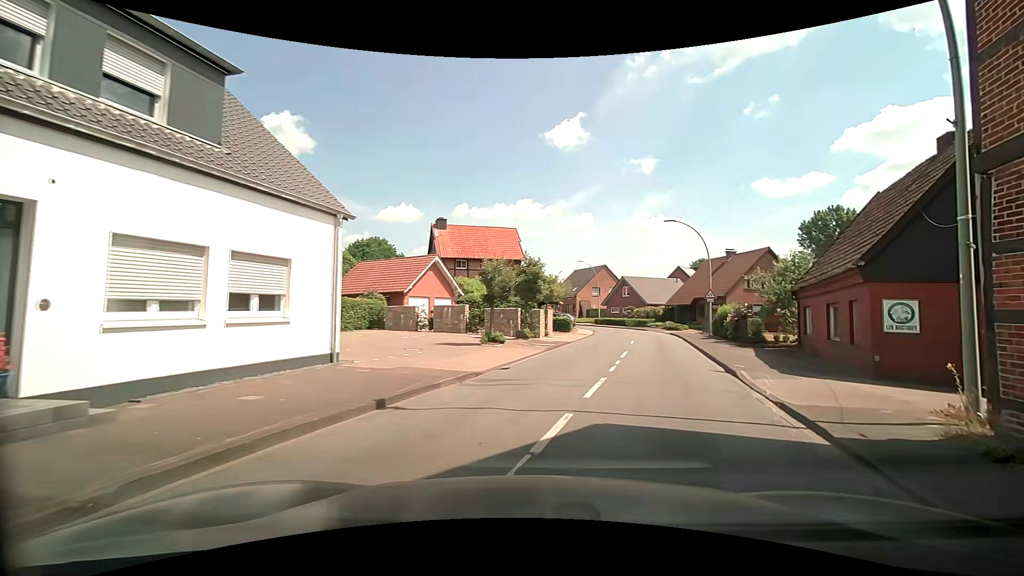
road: secondary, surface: asphalt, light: Day
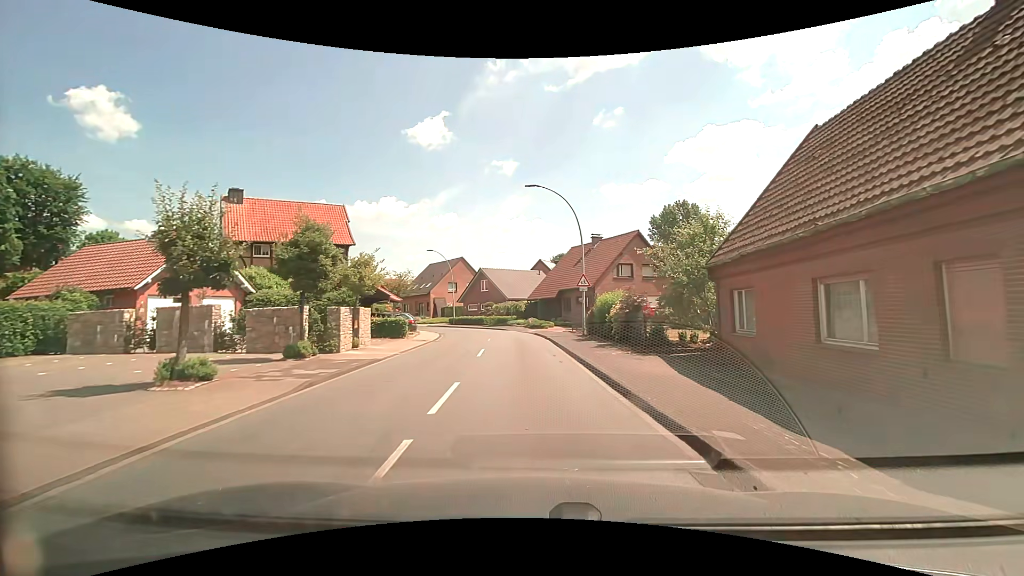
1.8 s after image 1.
(+2.3, +10.6) m; +18°
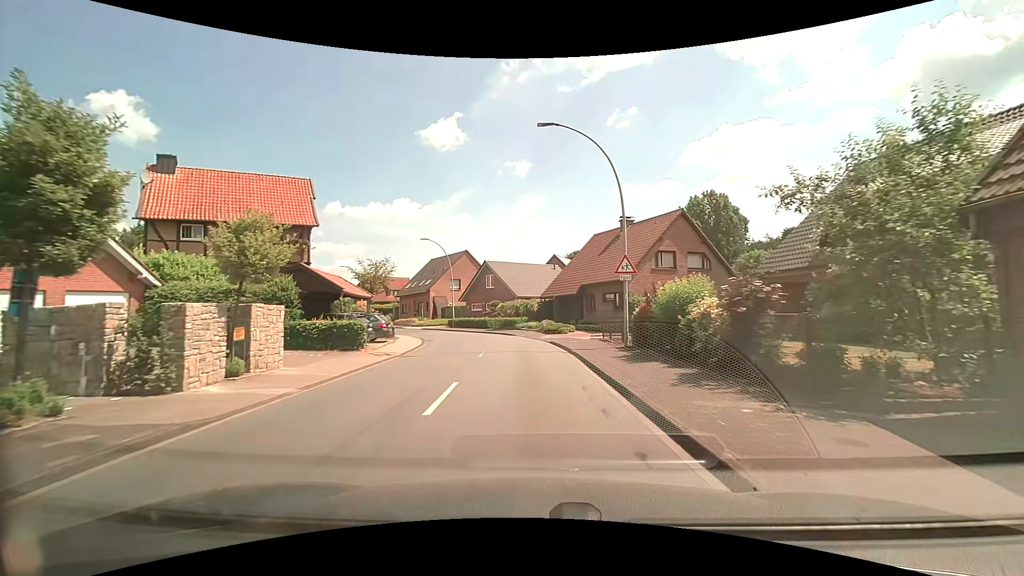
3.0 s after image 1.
(-0.2, +9.4) m; -2°
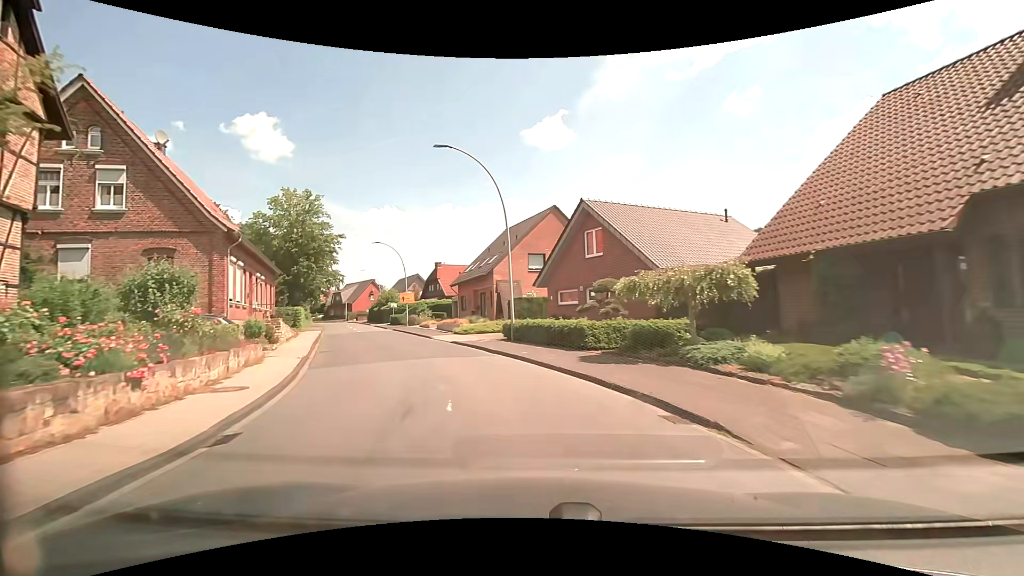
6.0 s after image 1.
(-1.9, +27.1) m; -12°
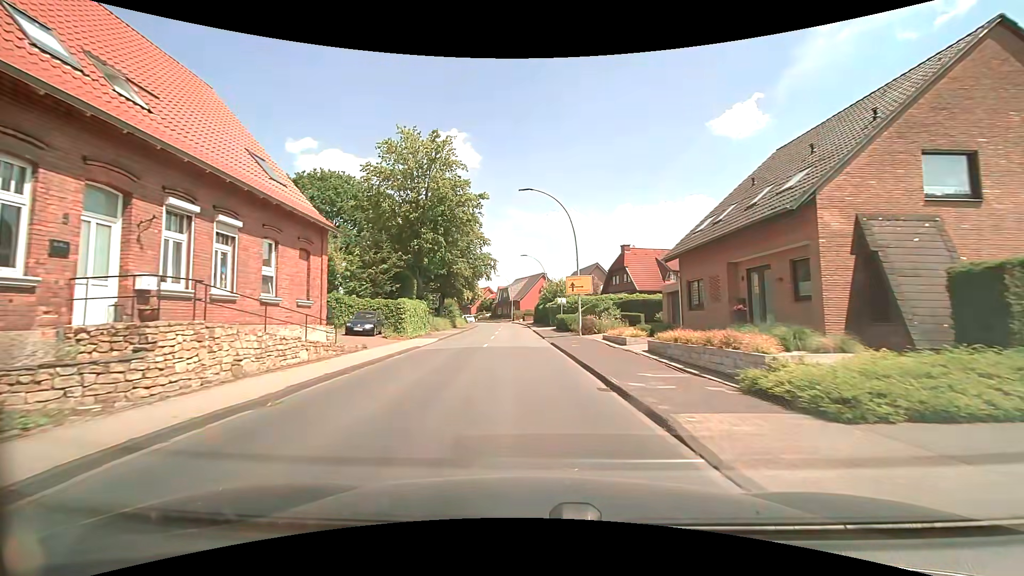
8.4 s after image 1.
(-4.9, +22.8) m; -21°
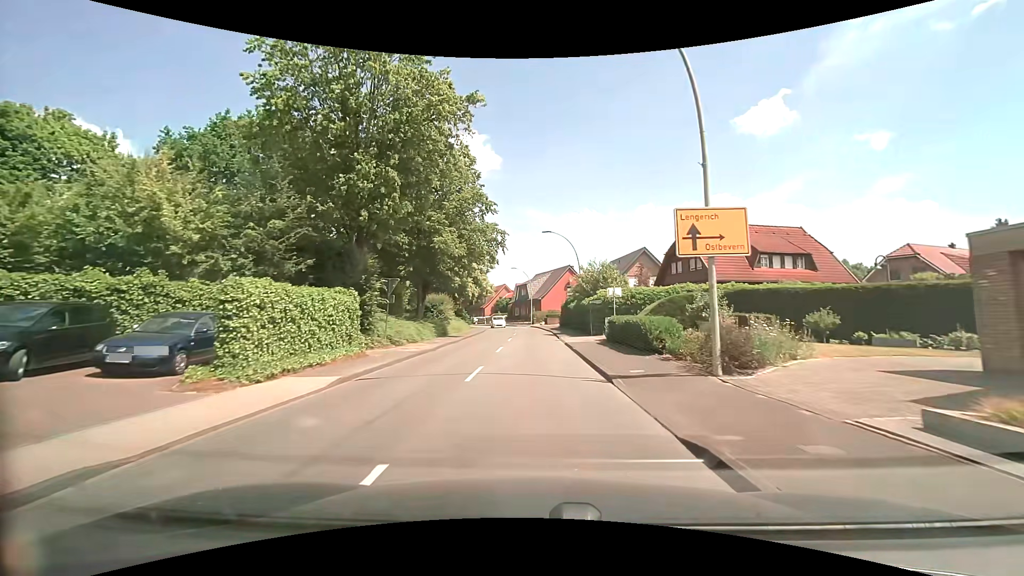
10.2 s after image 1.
(-0.6, +18.4) m; -2°
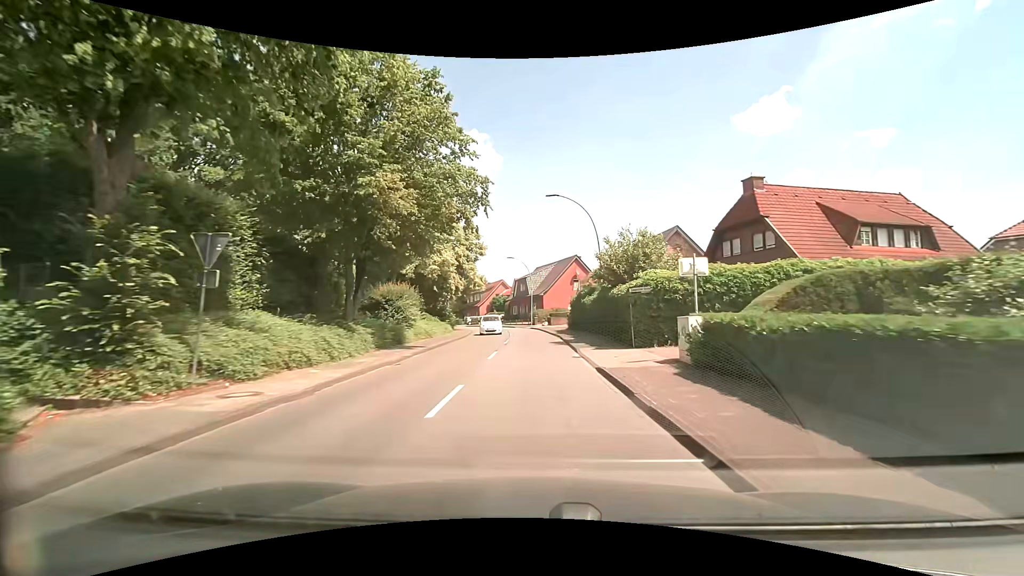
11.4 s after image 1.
(-0.1, +12.9) m; -1°
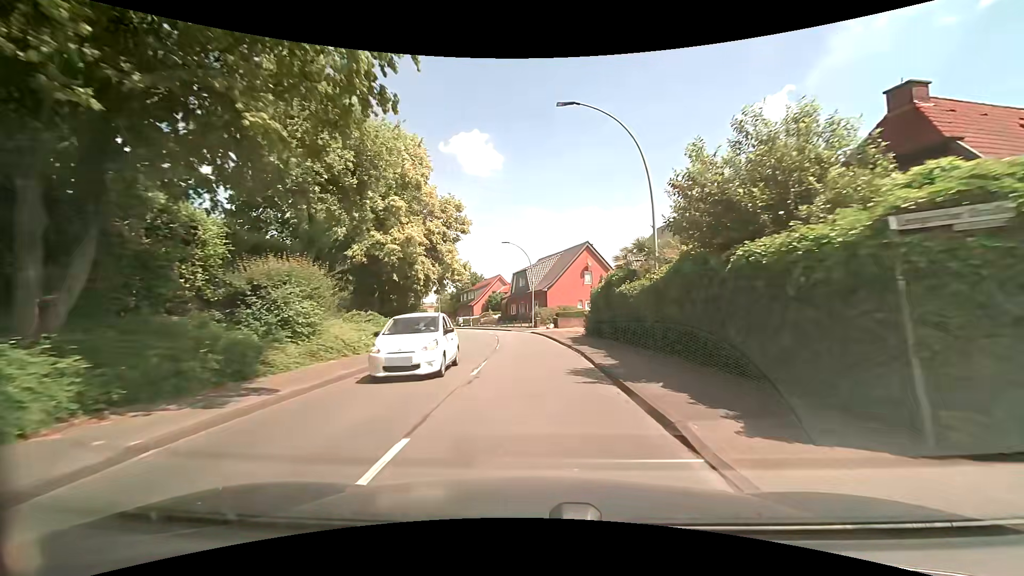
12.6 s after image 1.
(0.0, +13.4) m; 0°
(0, +10) (0, +20) (-1, +30) (-2, +40) (-4, +50) (-7, +59) (-11, +69) (-14, +78) (-18, +87) (-21, +97) m
